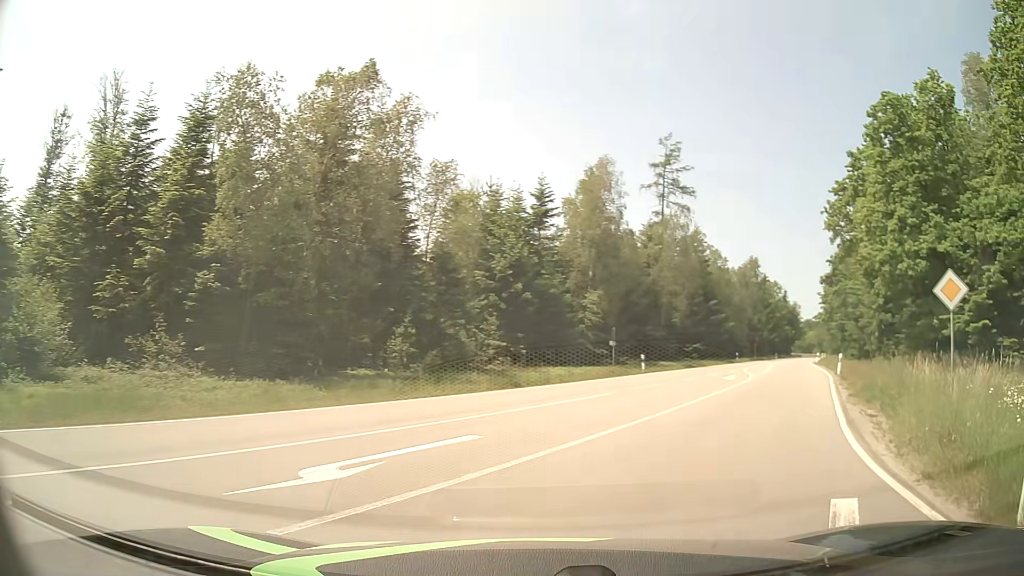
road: secondary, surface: asphalt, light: Day
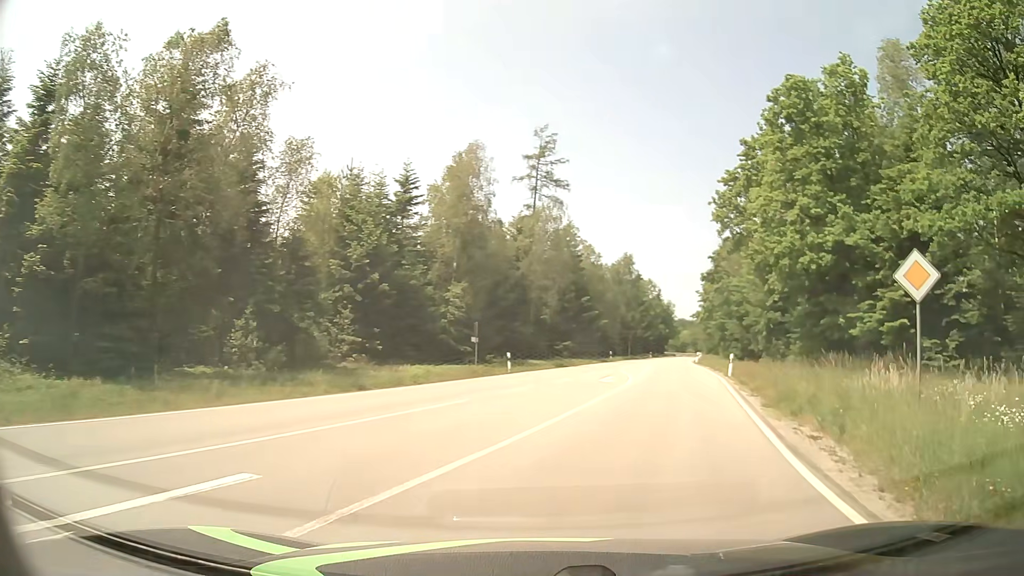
(+0.4, +3.6) m; +12°
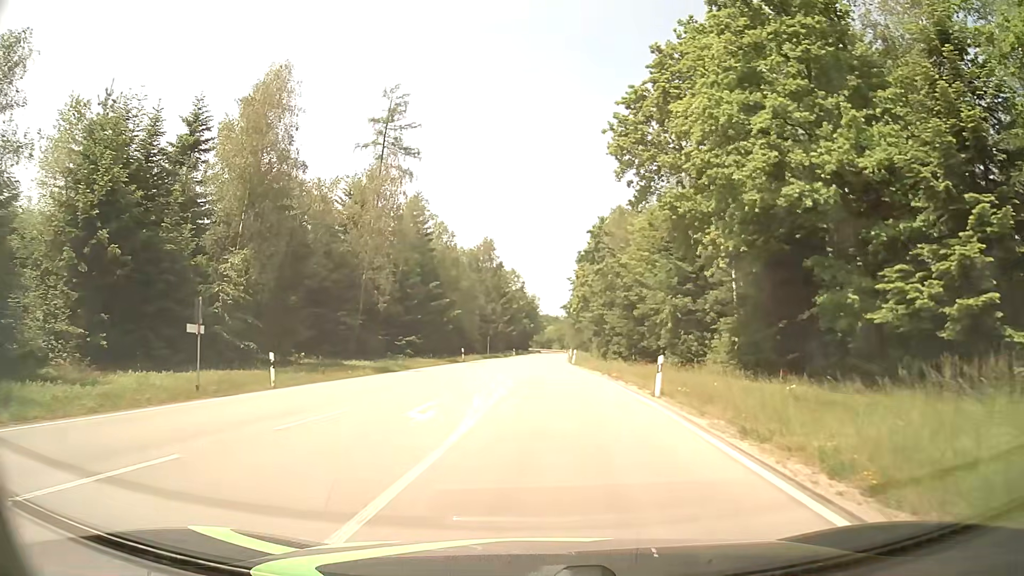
(+2.2, +15.1) m; +11°
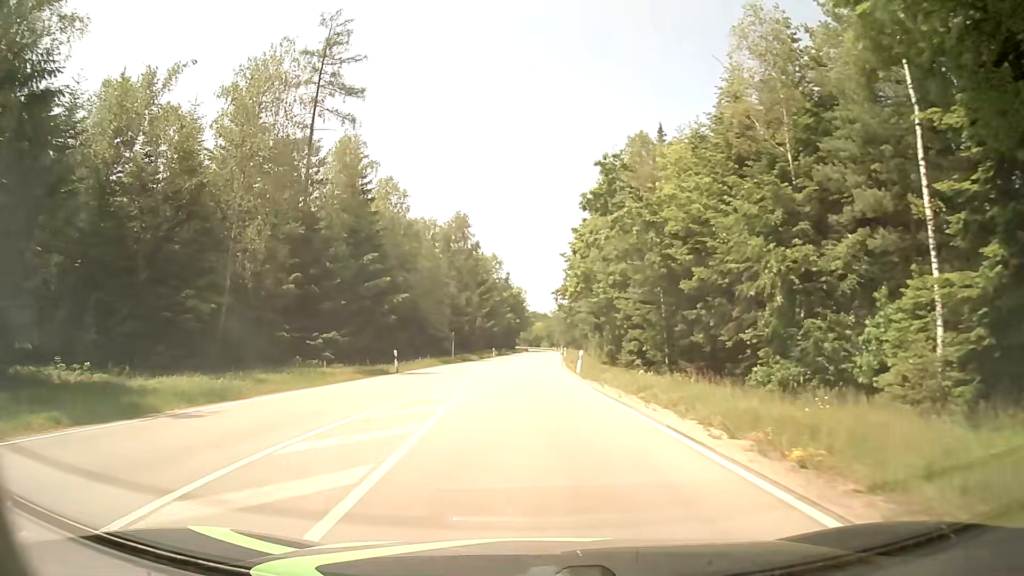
(+0.6, +22.0) m; +1°
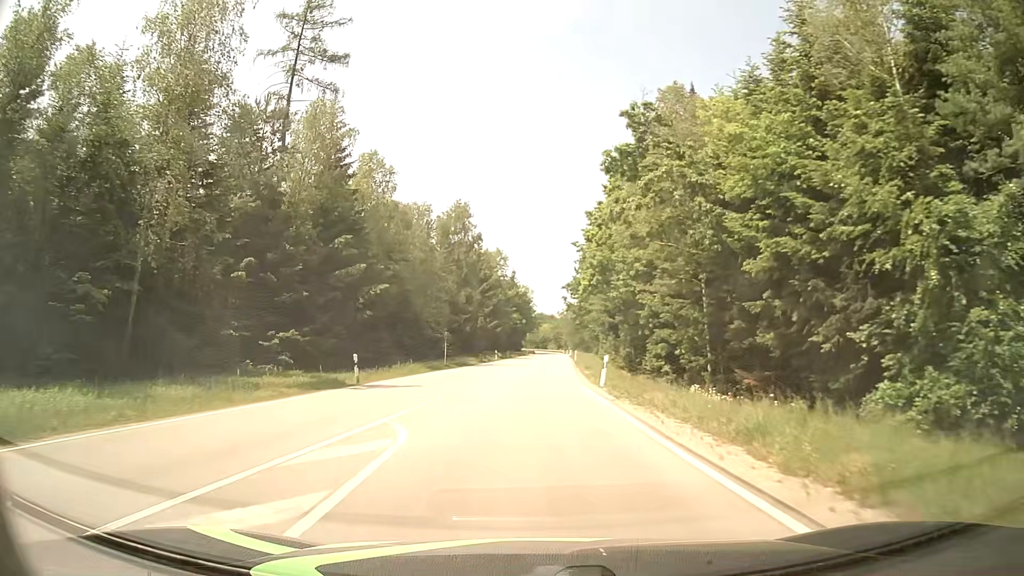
(0.0, +8.8) m; -1°
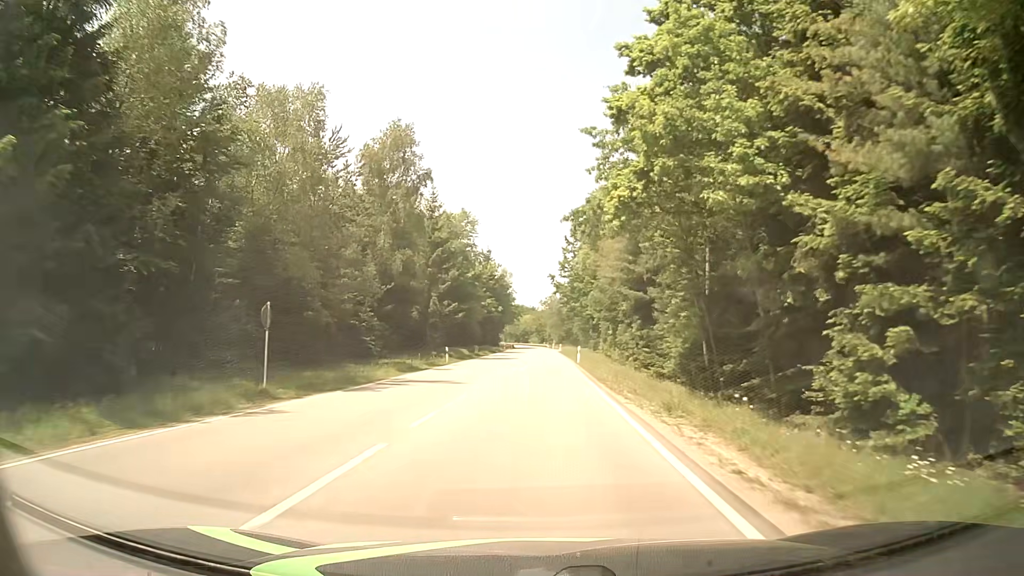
(+0.4, +29.9) m; +2°
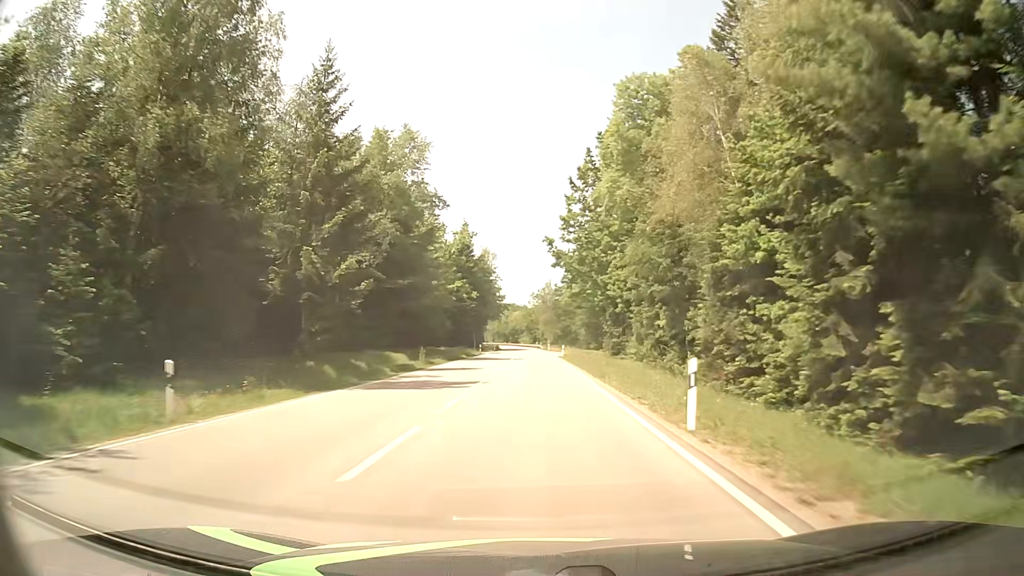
(+0.3, +34.6) m; +1°
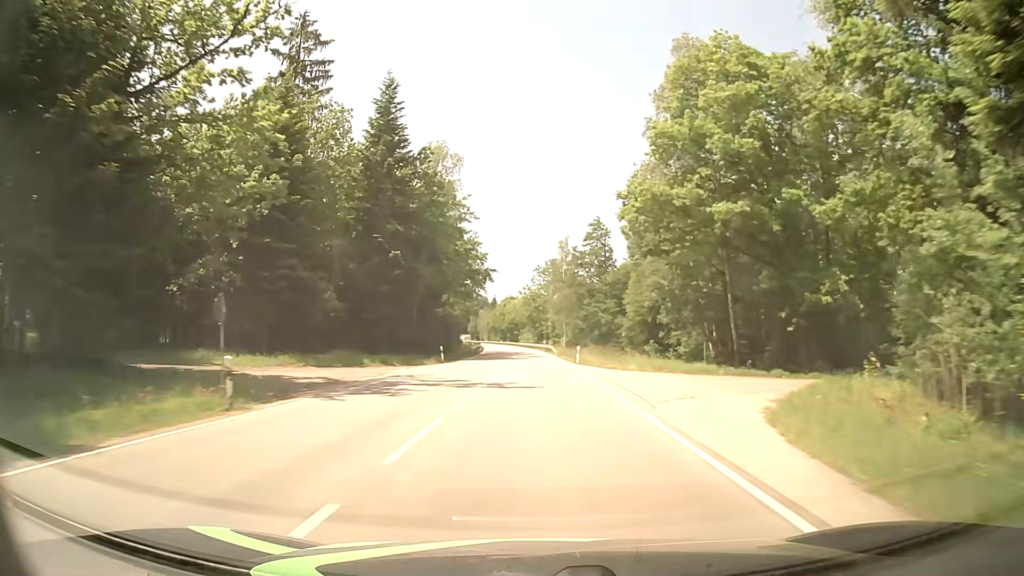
(-0.3, +66.1) m; -1°
(0, +10) (0, +20) (0, +30) (0, +40) (0, +50) (0, +60) (0, +70) (-1, +80) (-1, +90) (-2, +100) m
